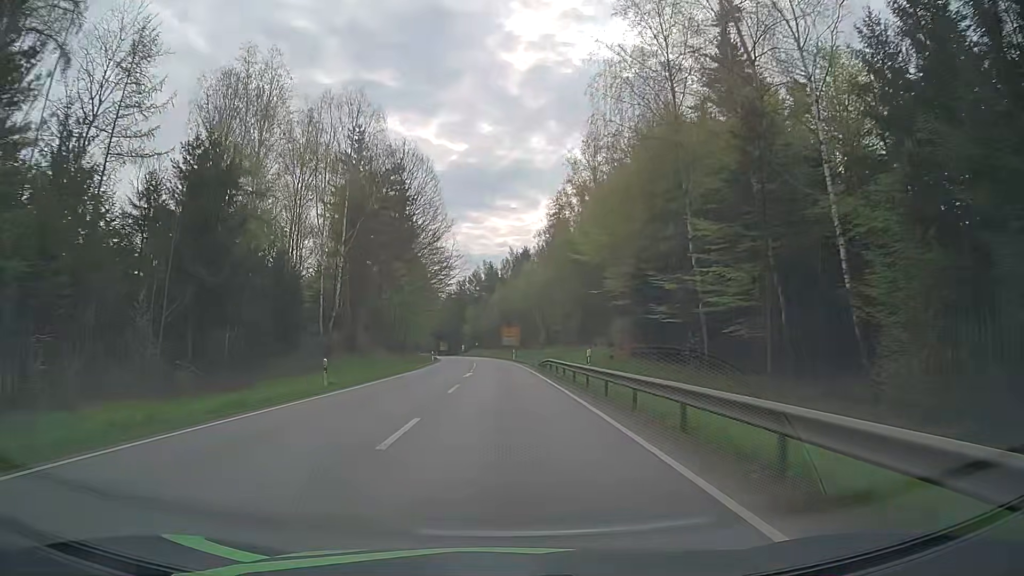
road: primary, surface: asphalt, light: Day
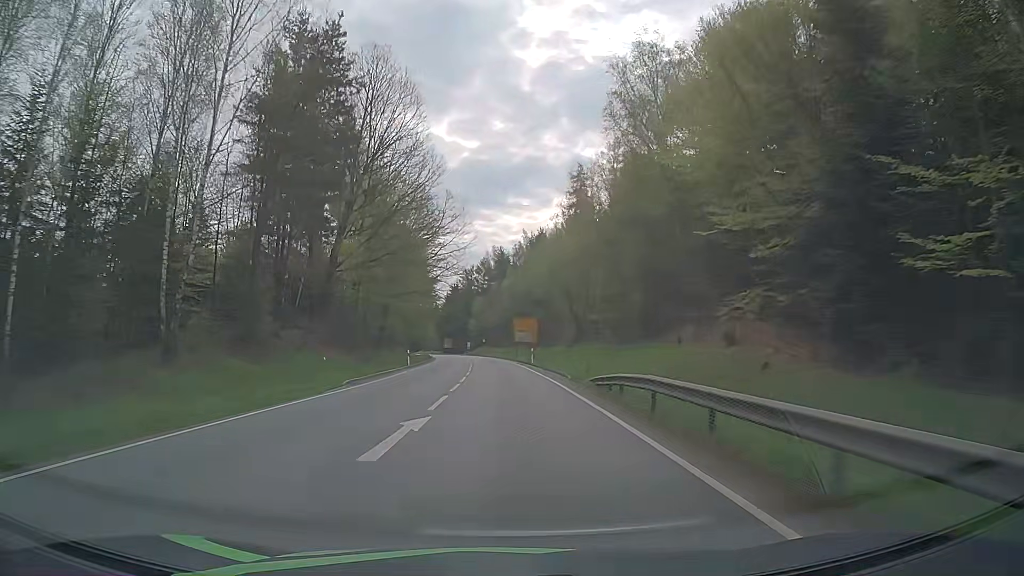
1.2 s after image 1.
(-0.2, +25.1) m; -1°
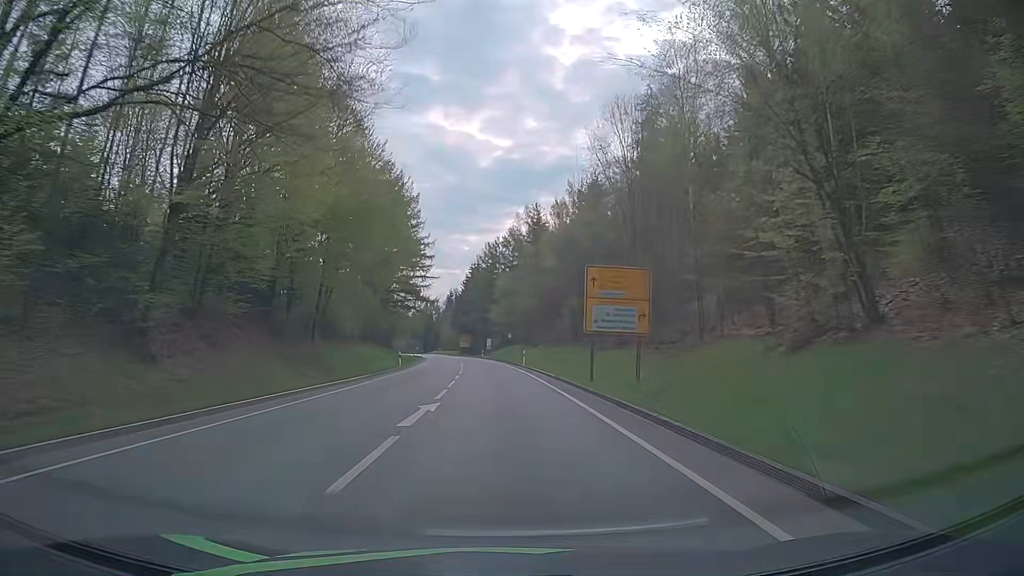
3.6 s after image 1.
(-0.9, +50.3) m; -2°
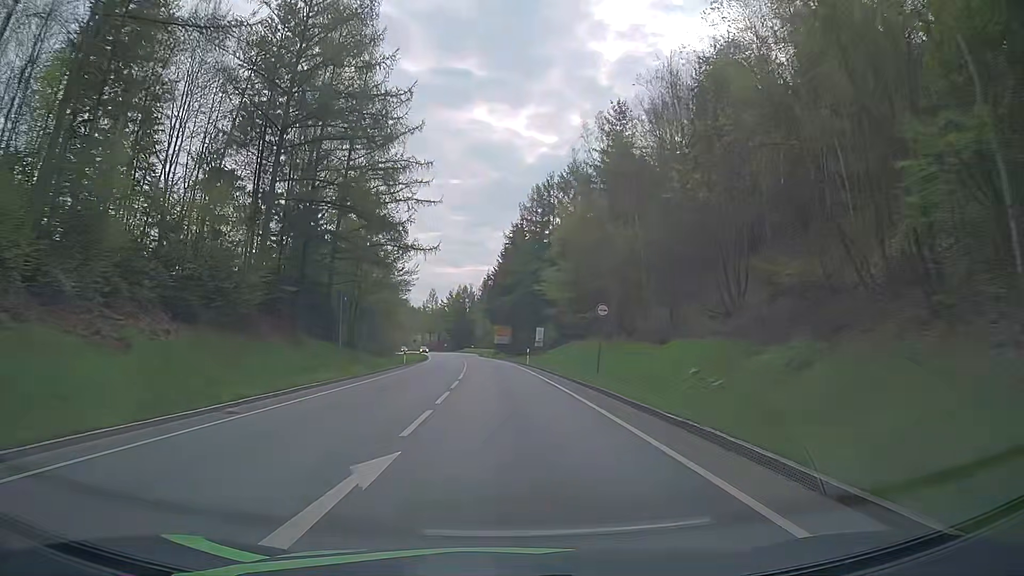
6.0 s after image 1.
(-2.1, +50.2) m; -4°
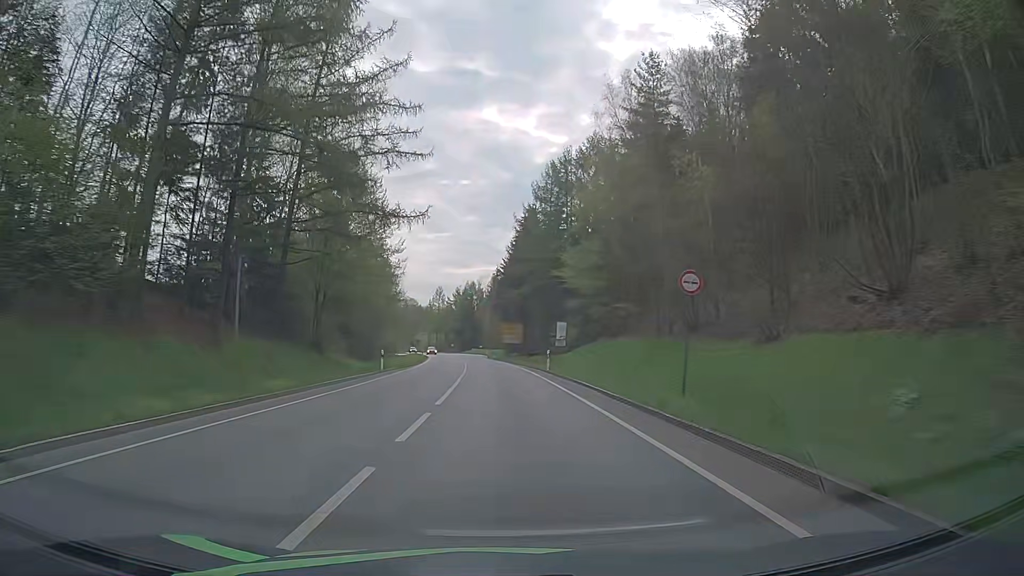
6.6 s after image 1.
(-0.1, +12.6) m; -1°
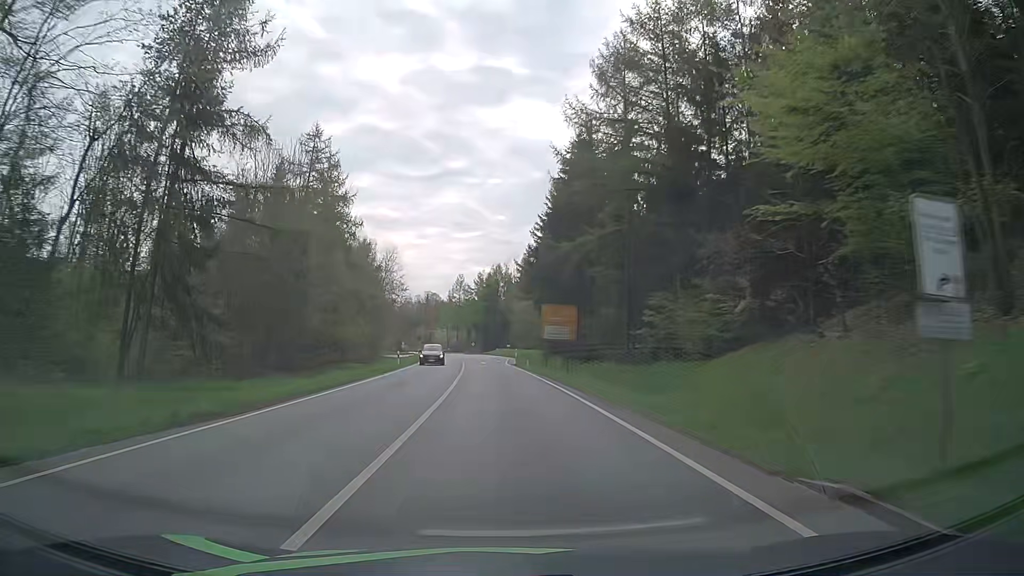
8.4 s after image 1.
(-0.8, +37.6) m; -3°
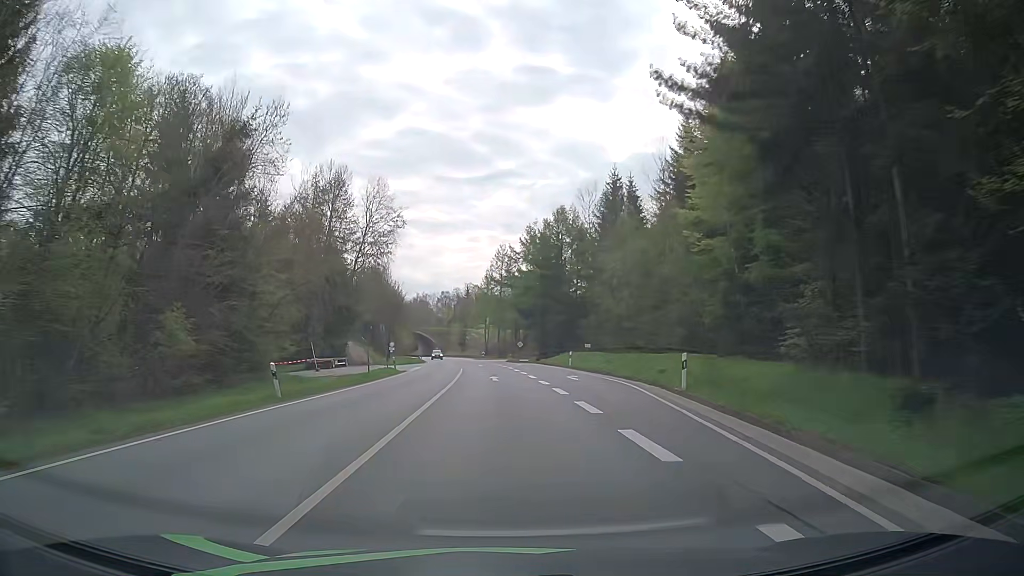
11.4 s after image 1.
(-2.2, +62.8) m; -4°
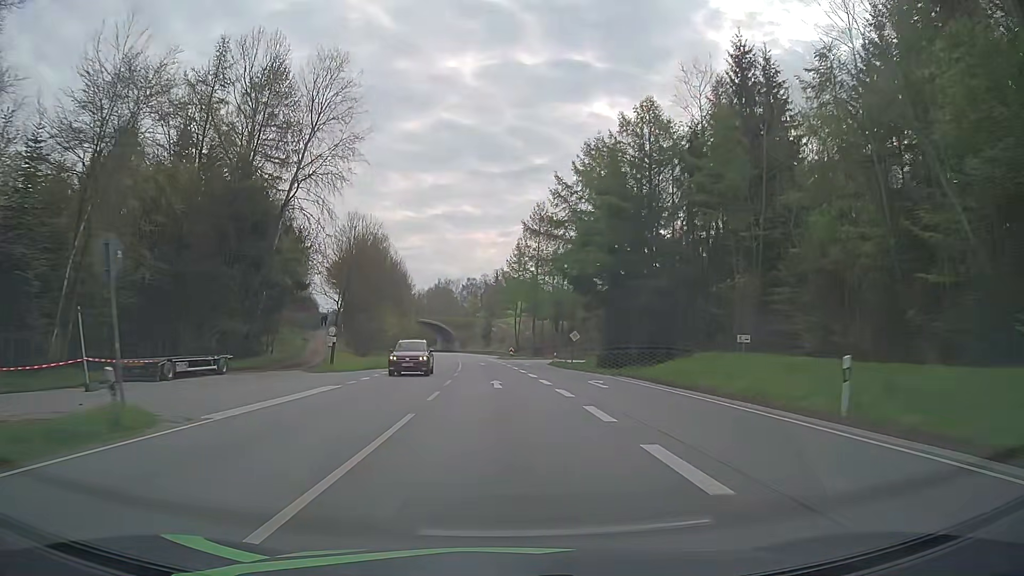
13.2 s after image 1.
(-0.6, +37.6) m; -3°
(0, +10) (0, +20) (-1, +30) (-1, +40) (-2, +50) (-2, +60) (-3, +70) (-4, +80) (-5, +90) (-6, +100) m
